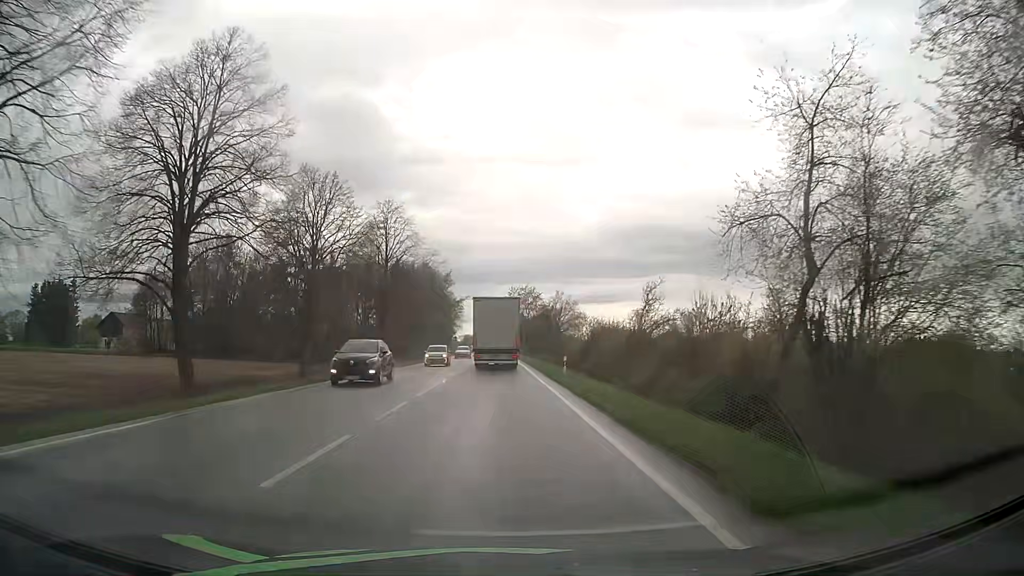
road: primary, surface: asphalt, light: Day
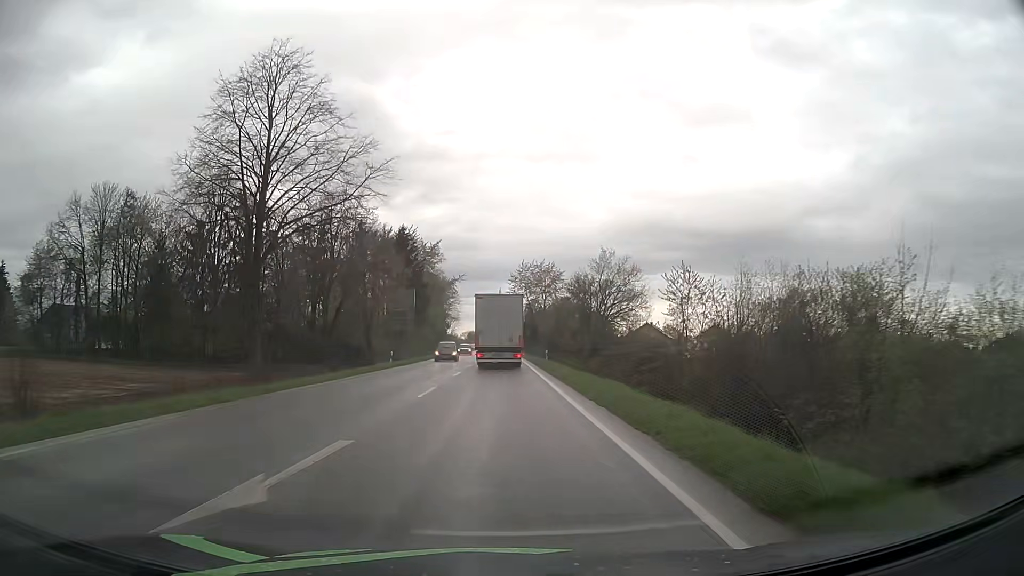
(-0.2, +36.6) m; 0°
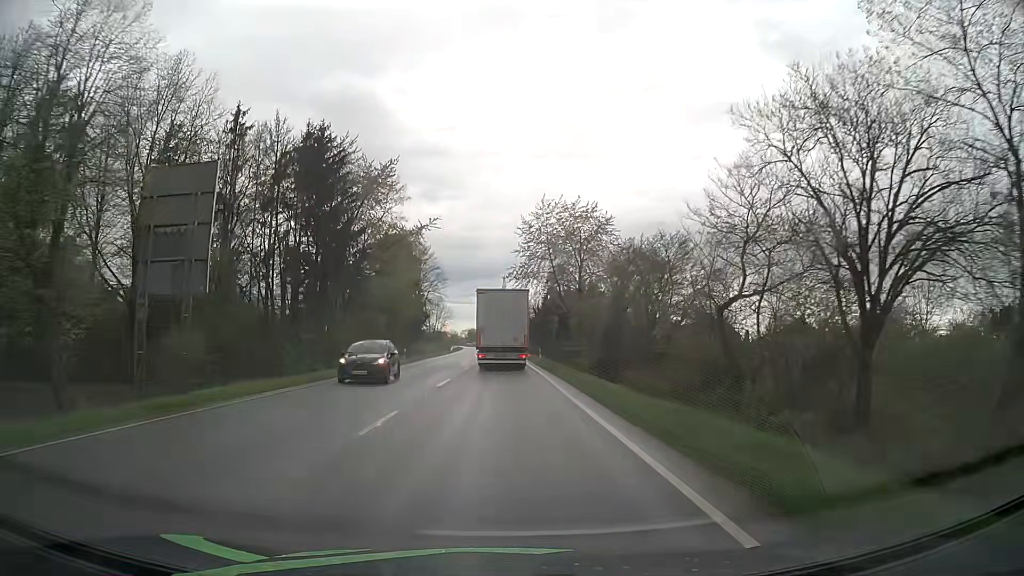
(-0.2, +43.6) m; -1°
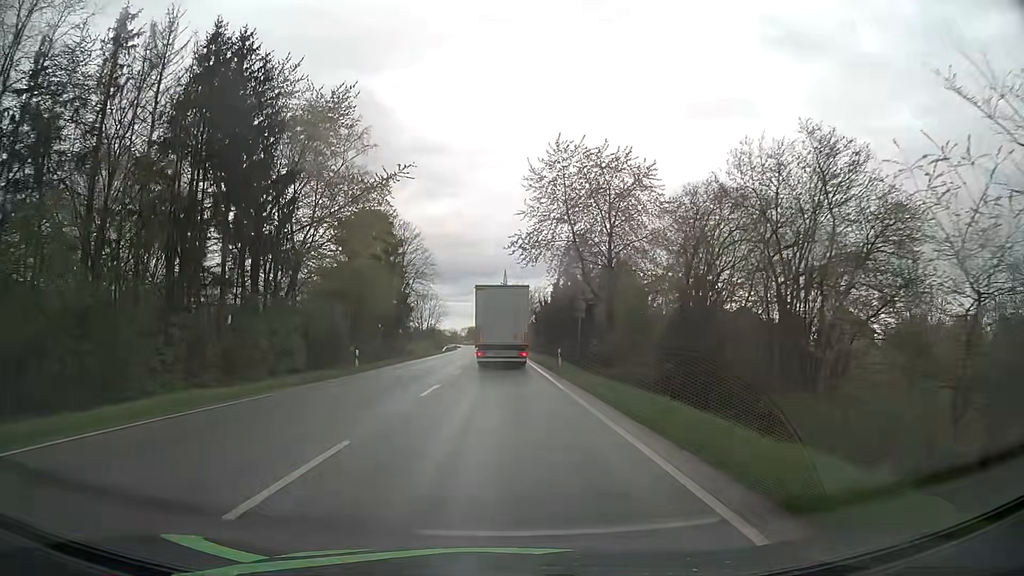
(0.0, +16.4) m; 0°
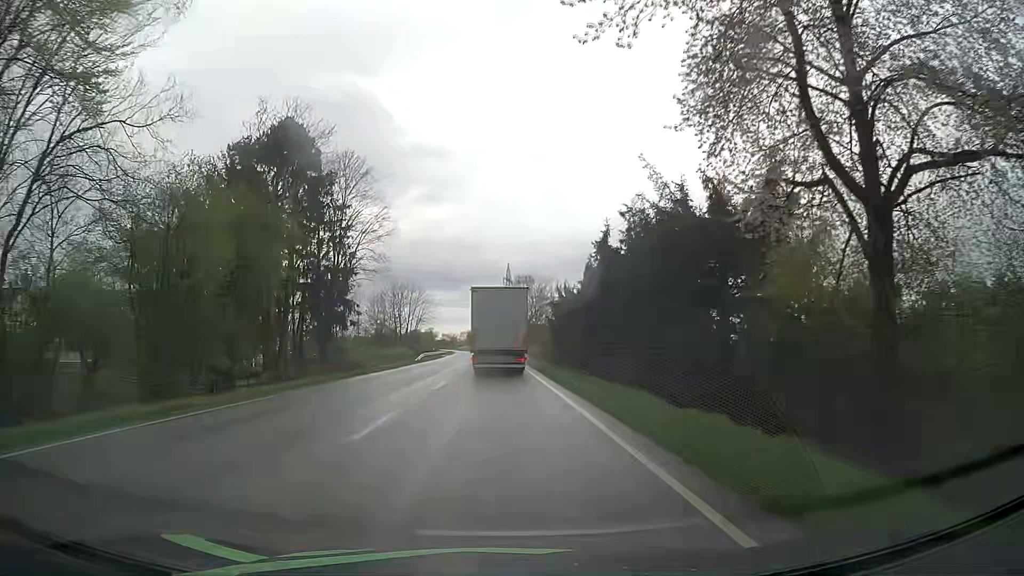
(-0.1, +31.2) m; 0°
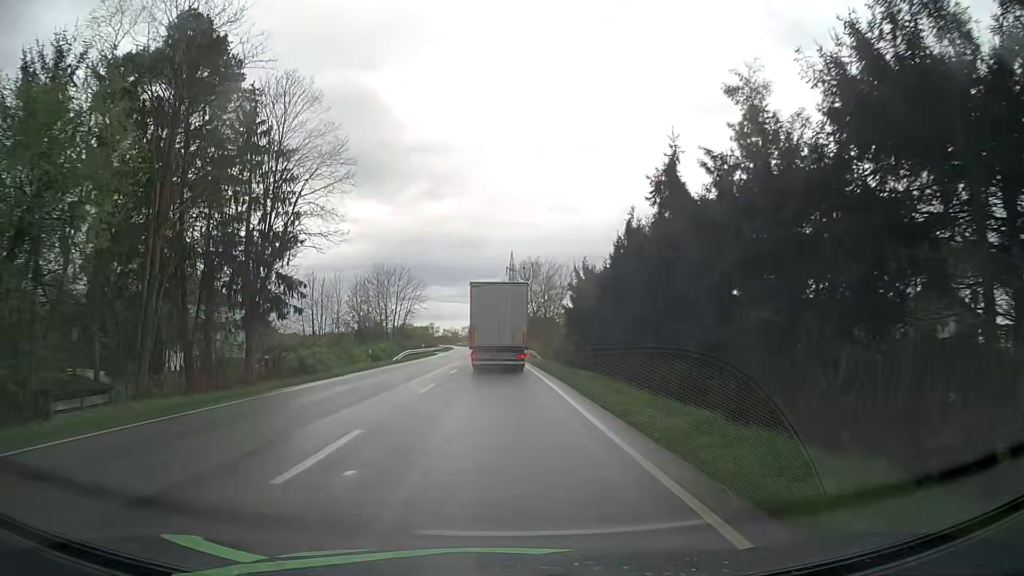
(0.0, +14.9) m; 0°
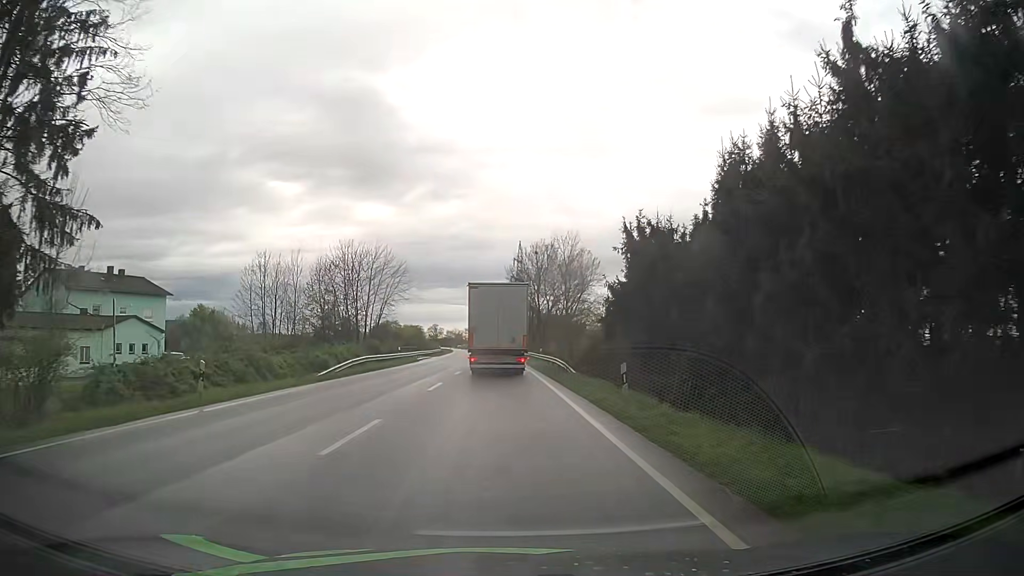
(-0.2, +21.7) m; -1°
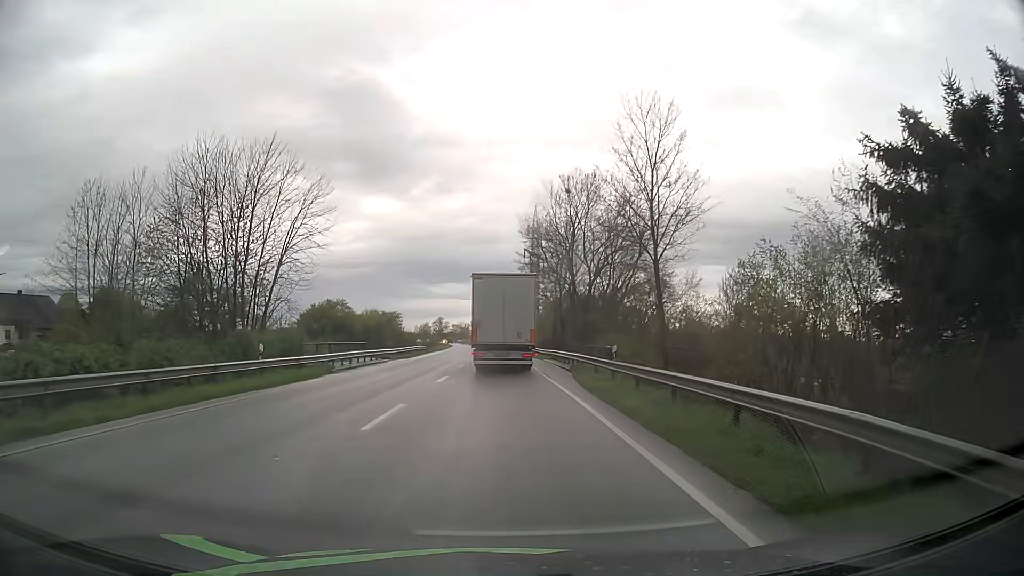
(0.0, +33.9) m; 0°
(0, +10) (0, +20) (0, +30) (0, +40) (-1, +50) (-1, +60) (-1, +70) (-1, +80) (-2, +90) (-2, +100) m
